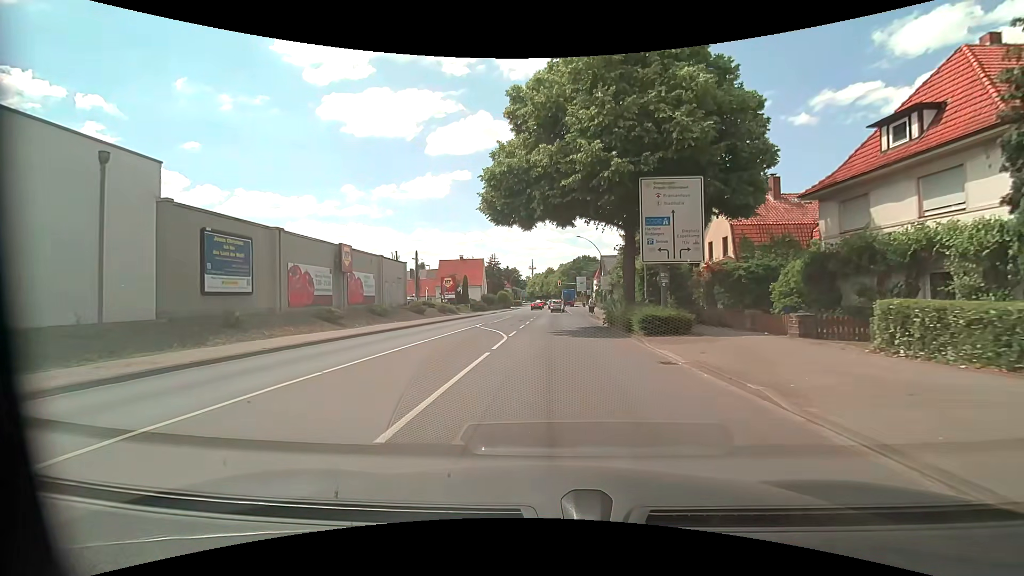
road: primary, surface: asphalt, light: Day
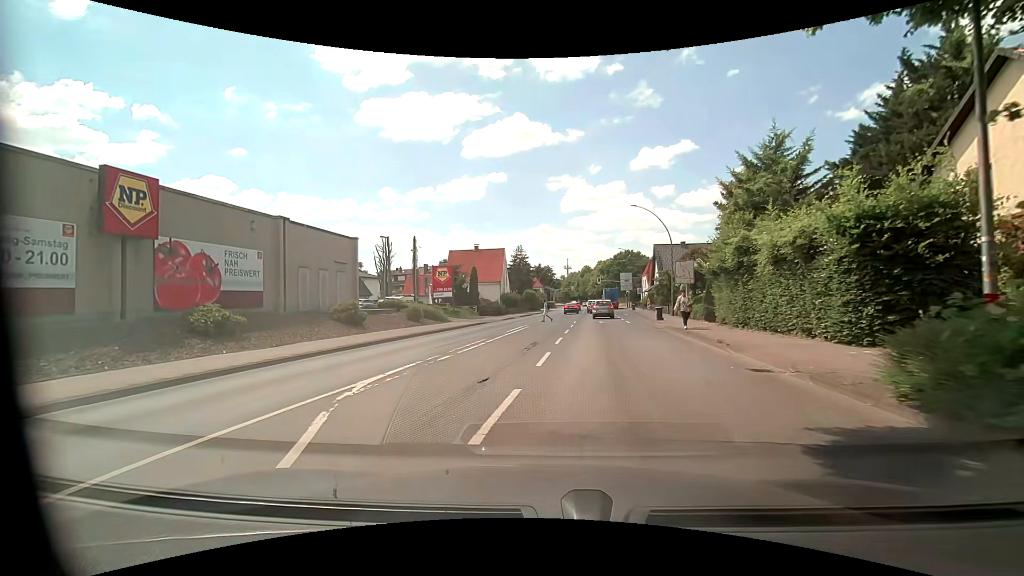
(-0.1, +20.9) m; -3°
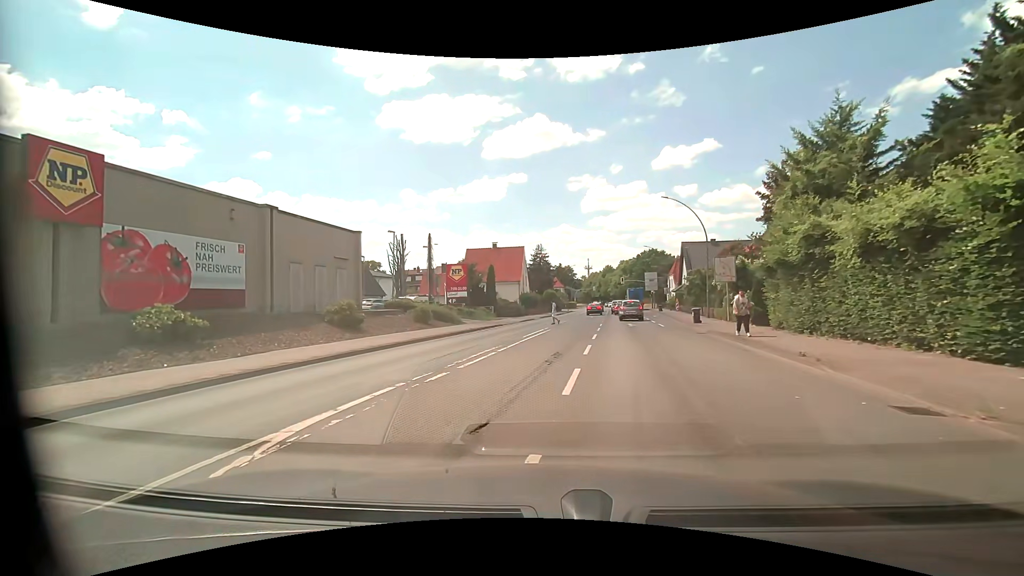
(-0.1, +3.3) m; -3°
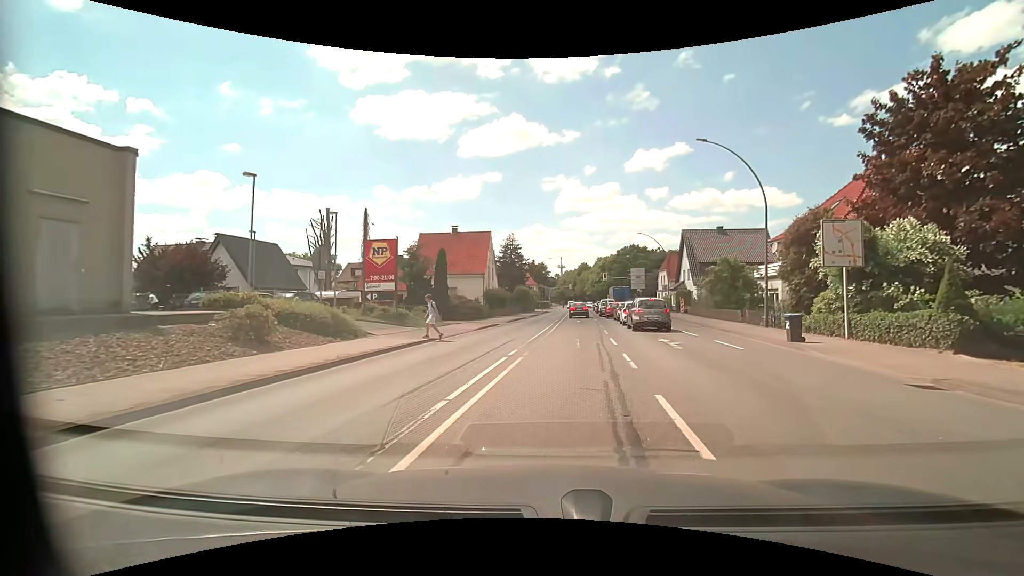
(+0.2, +15.1) m; +3°
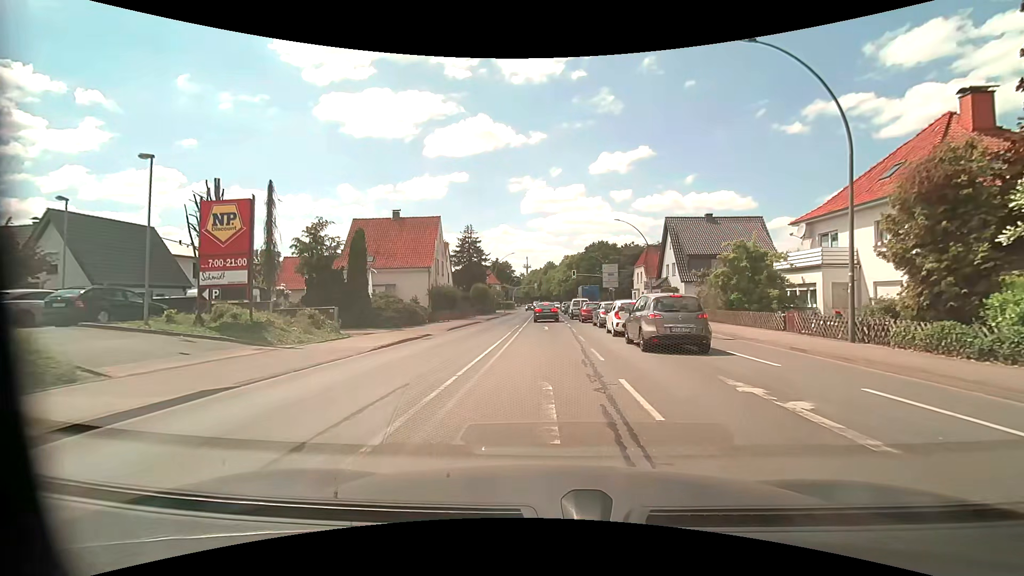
(+0.5, +10.6) m; +4°
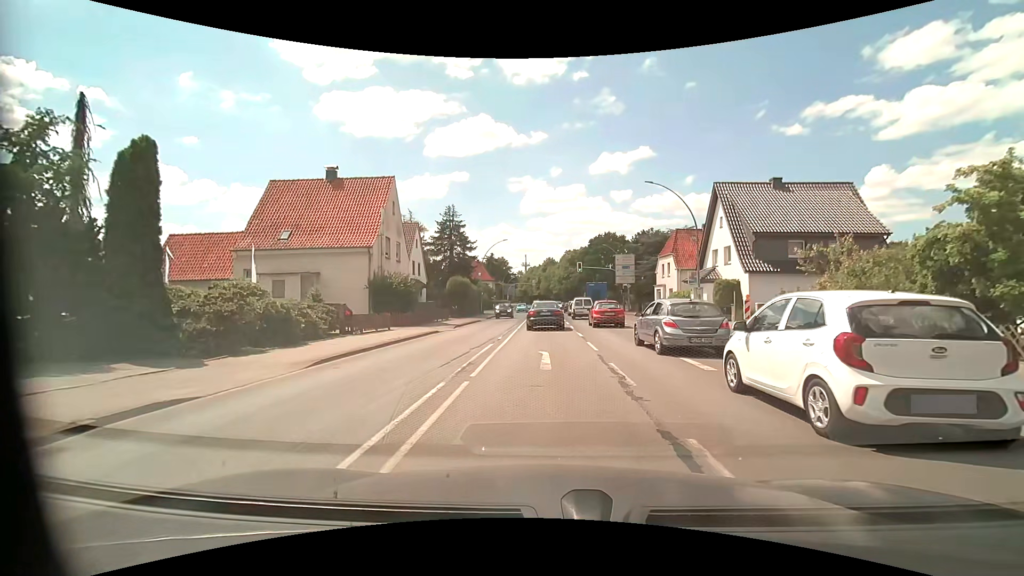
(0.0, +15.7) m; 0°
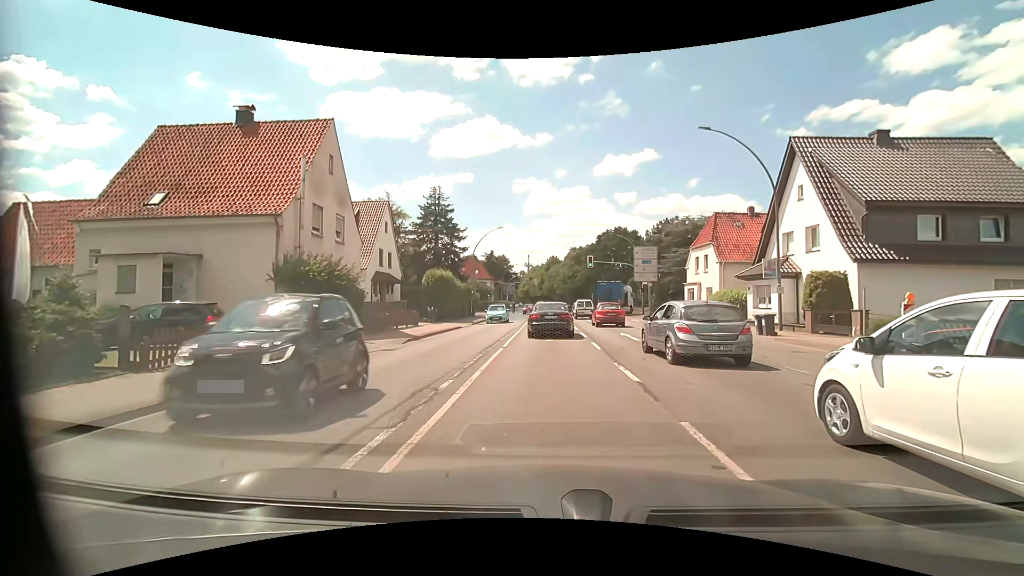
(0.0, +11.3) m; 0°
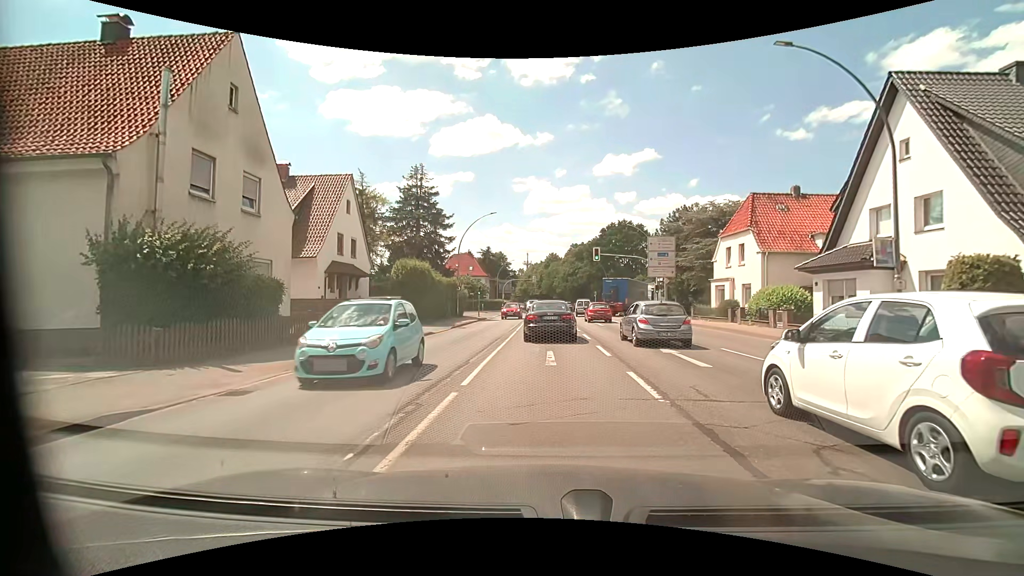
(0.0, +7.8) m; -1°
(0, +10) (0, +20) (0, +30) (0, +40) (+1, +50) (+1, +60) (+2, +70) (-2, +79) (-11, +82) (-21, +83) m
